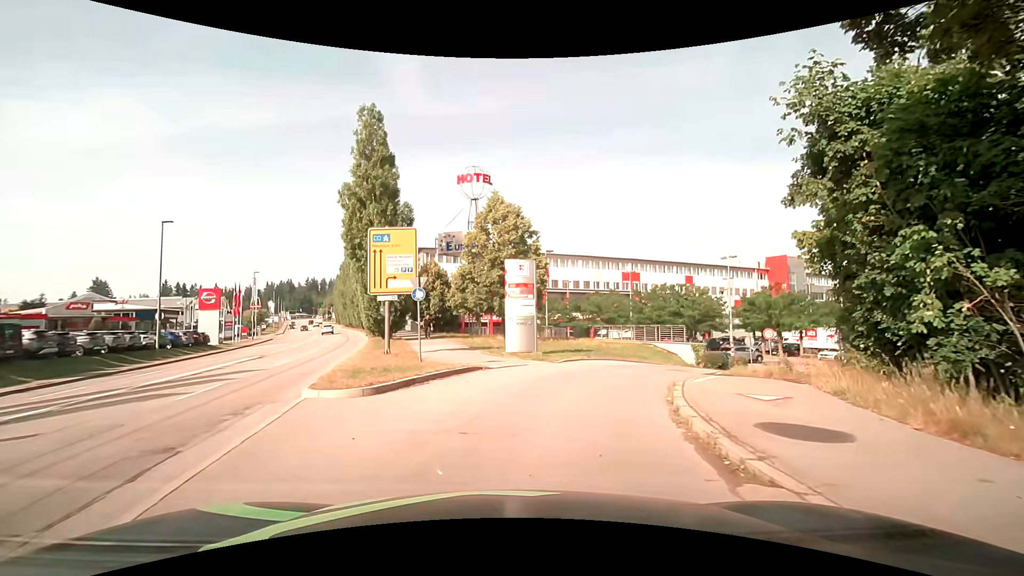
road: service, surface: asphalt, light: Day
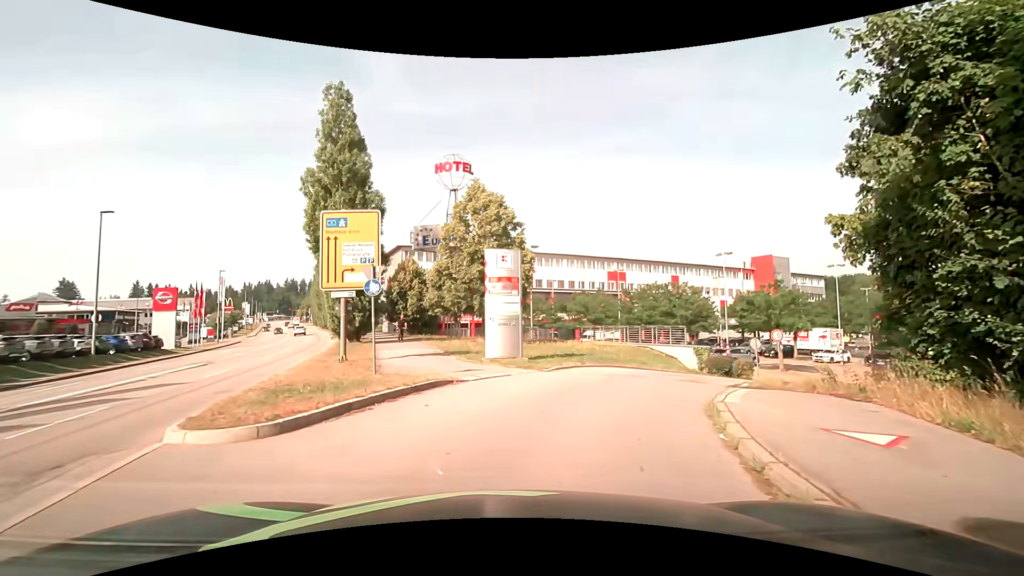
(+0.1, +3.2) m; +2°
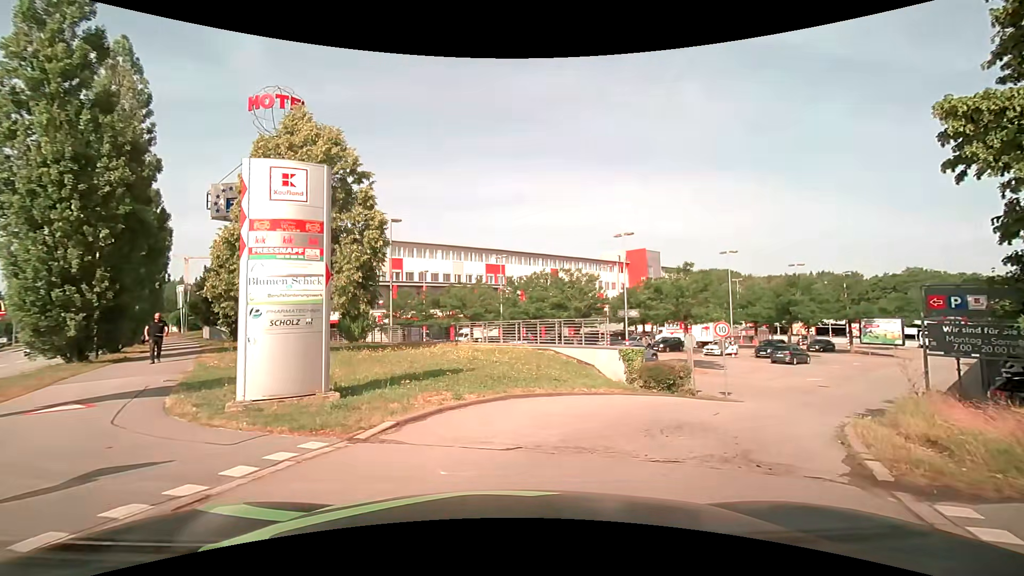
(+0.9, +9.4) m; +14°
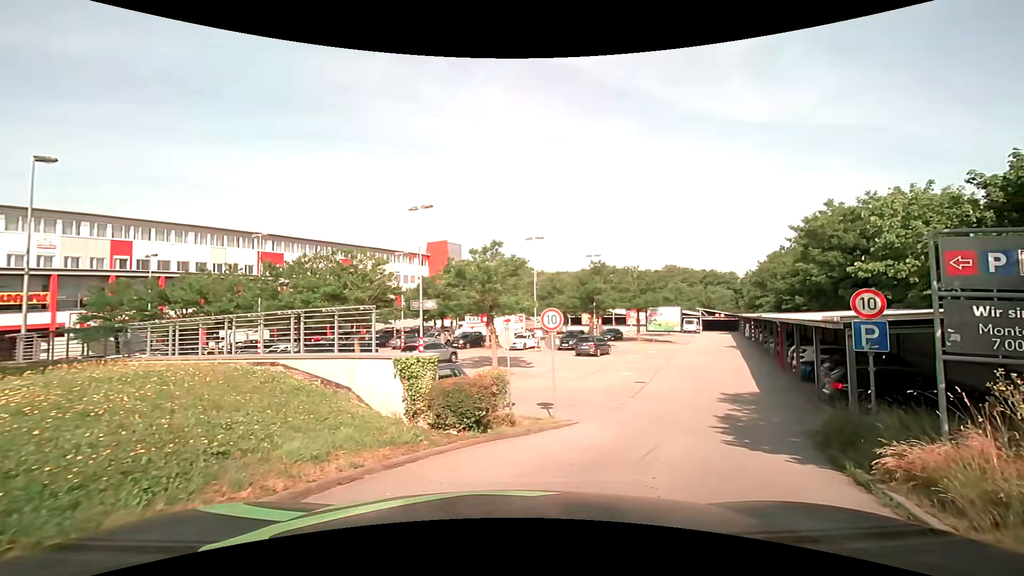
(+1.4, +7.6) m; +21°
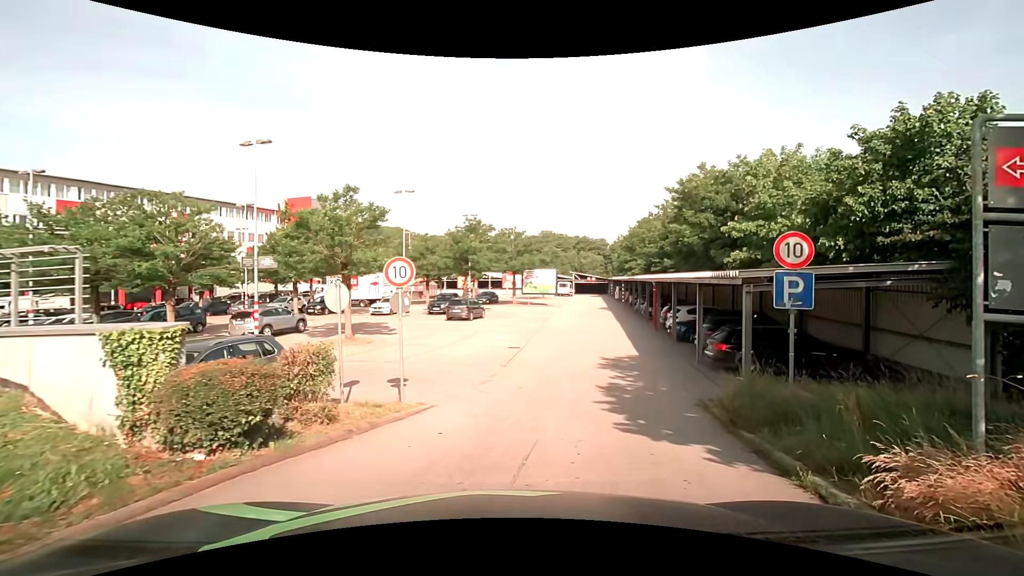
(+0.4, +3.3) m; +15°
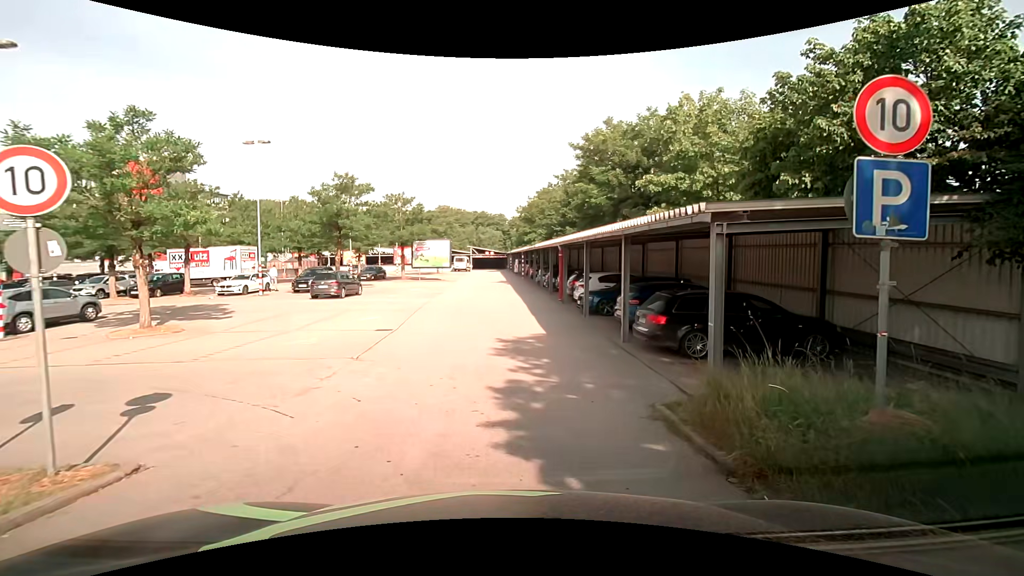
(+0.7, +4.9) m; +12°
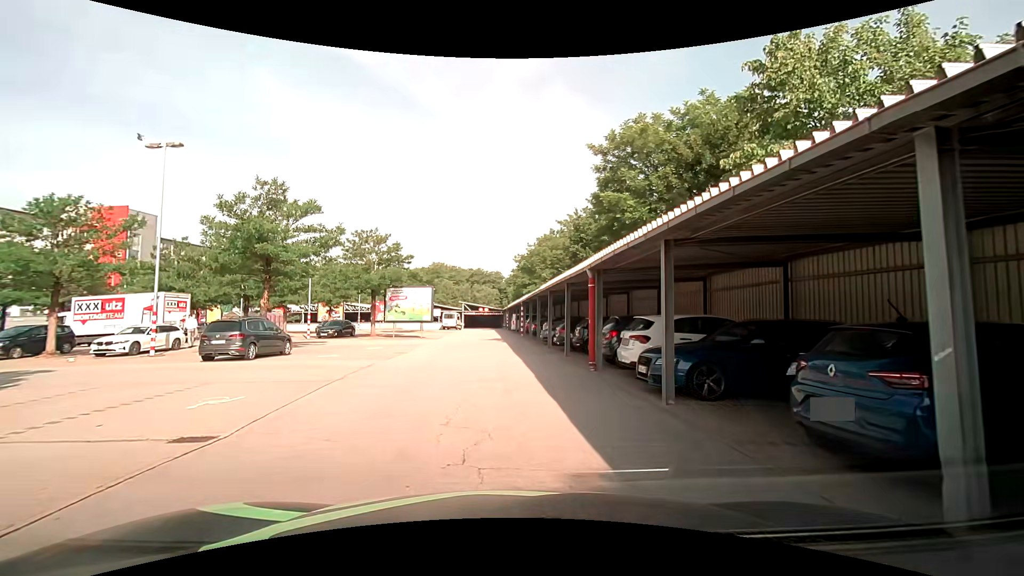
(+0.1, +9.6) m; -1°
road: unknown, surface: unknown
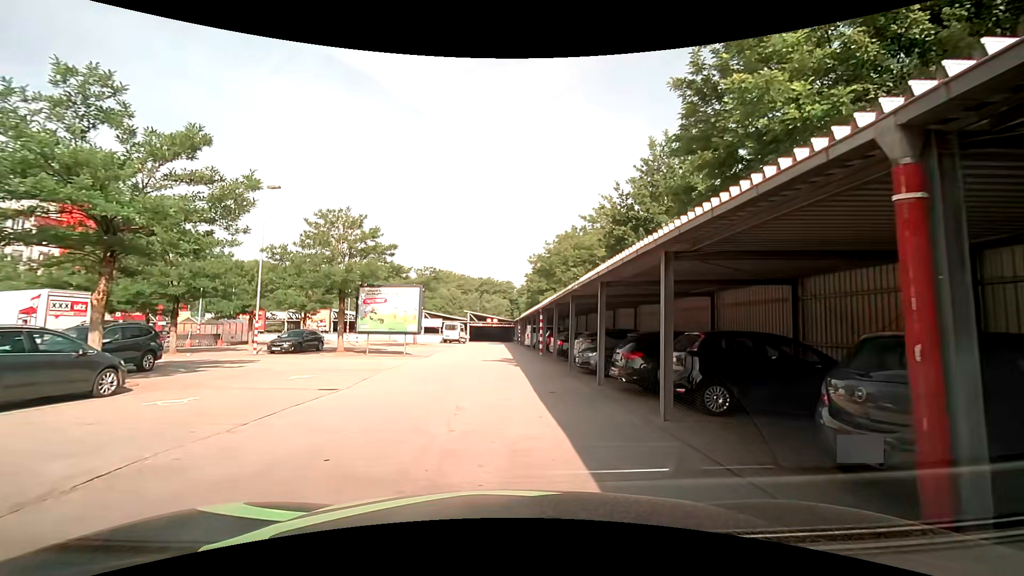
(+0.1, +10.3) m; 0°
